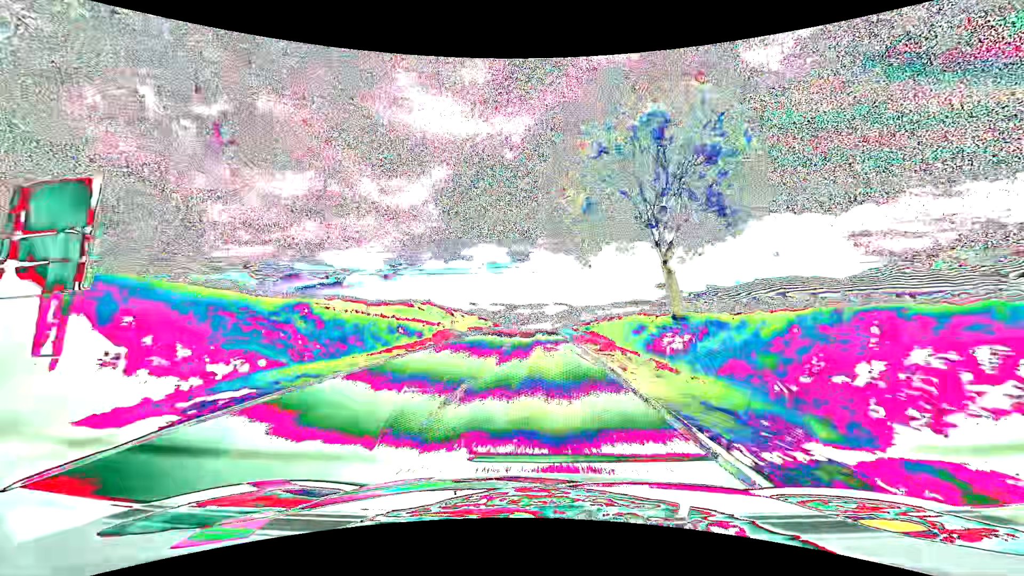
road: tertiary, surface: asphalt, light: Day
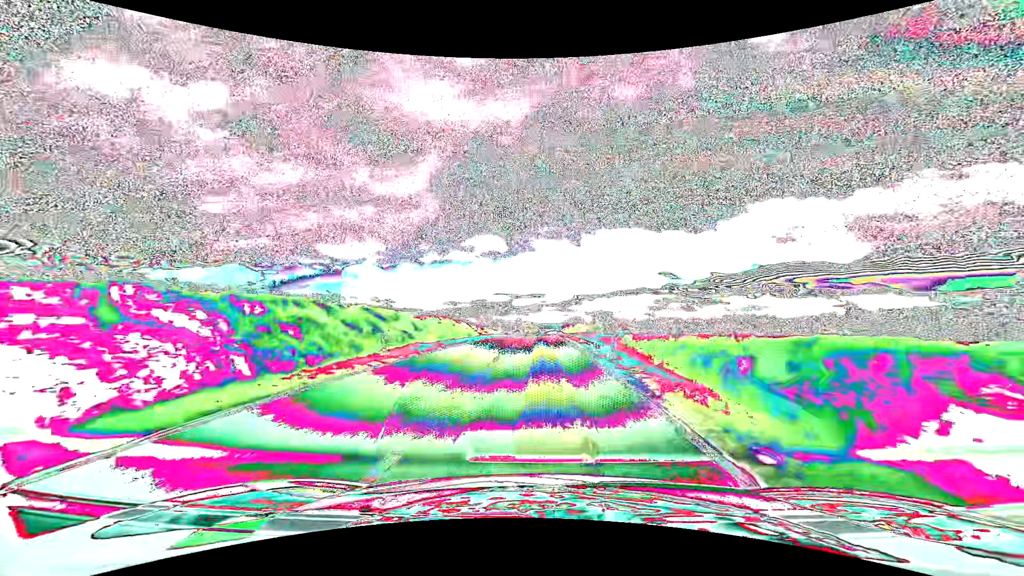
(-0.1, +67.3) m; 0°
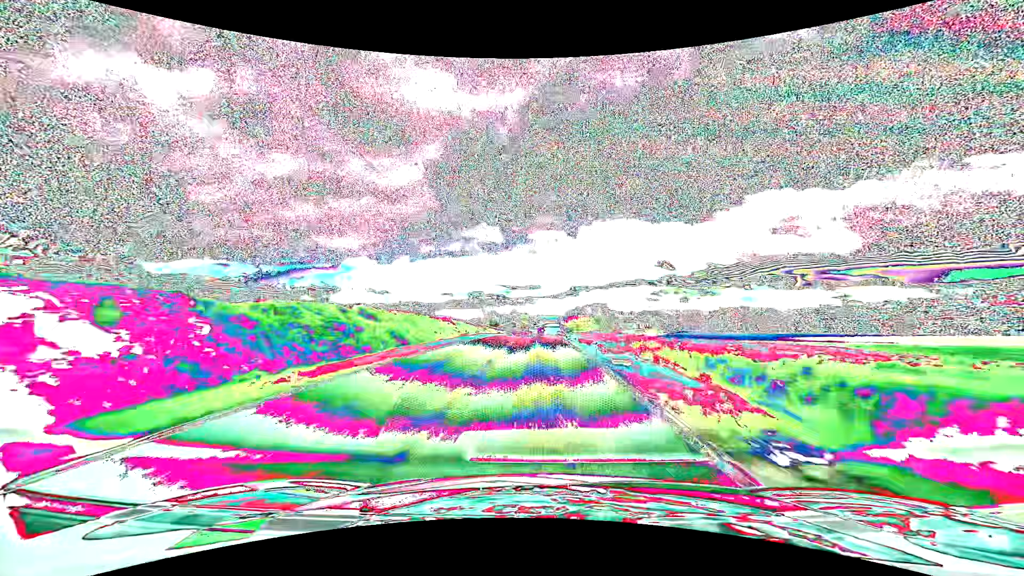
(+0.1, +26.8) m; 0°
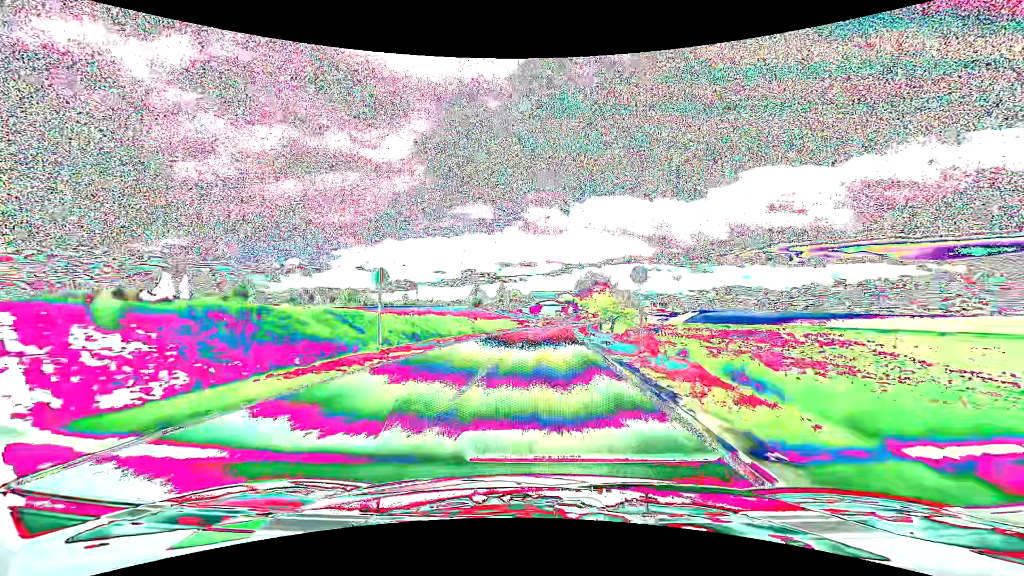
(0.0, +66.0) m; +1°
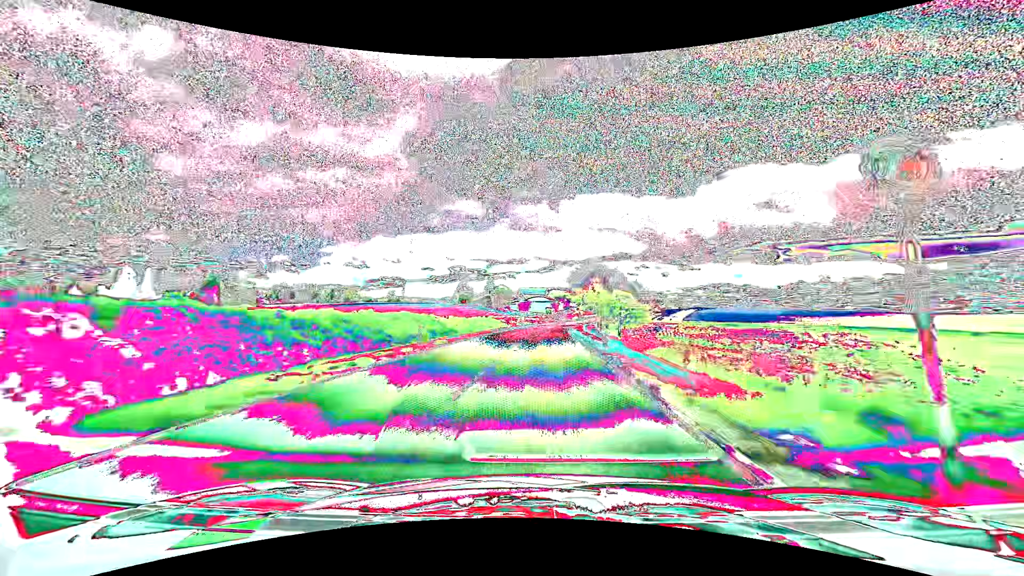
(+0.1, +12.5) m; +1°
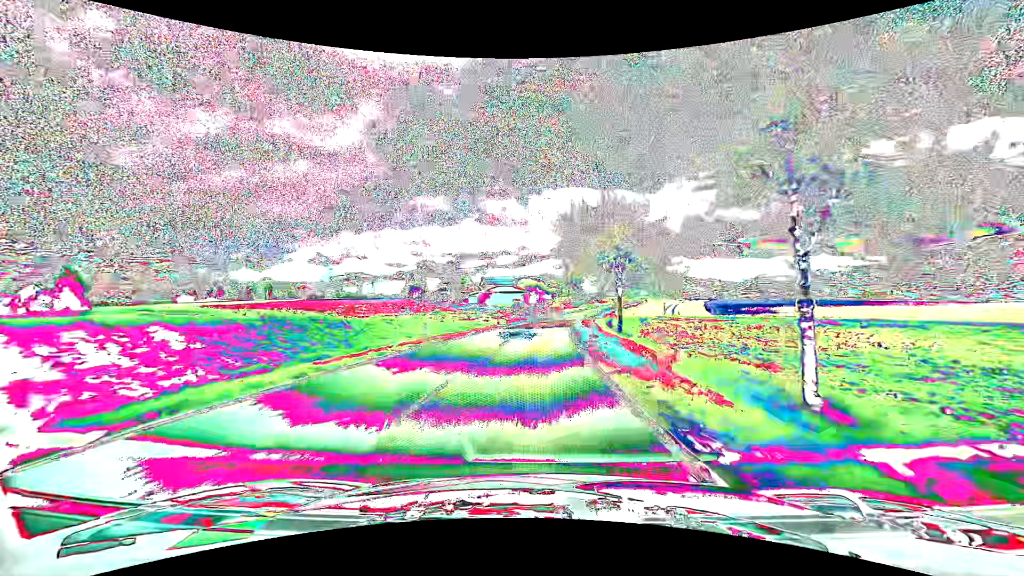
(+1.6, +50.4) m; +3°
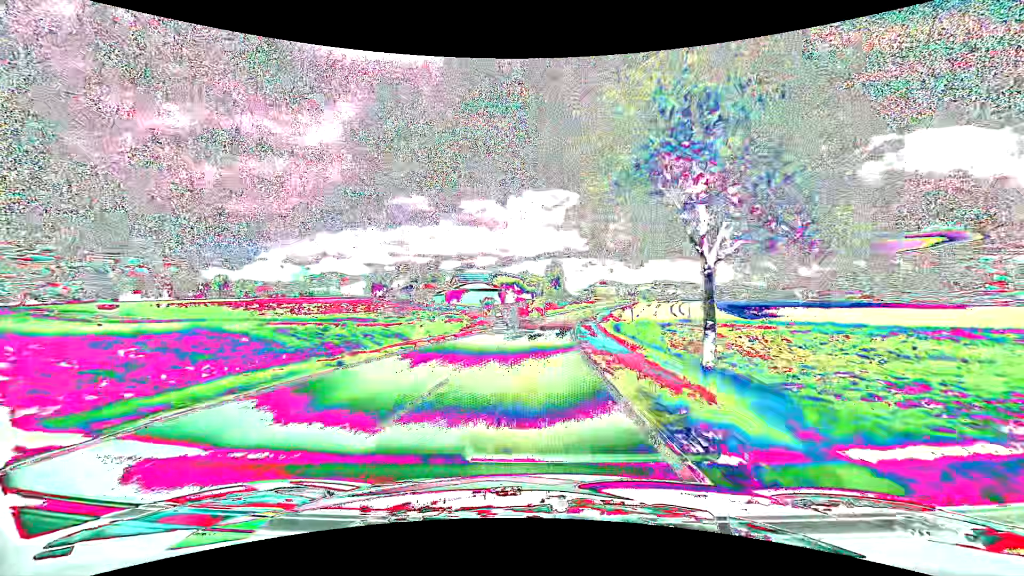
(+0.5, +25.2) m; +2°
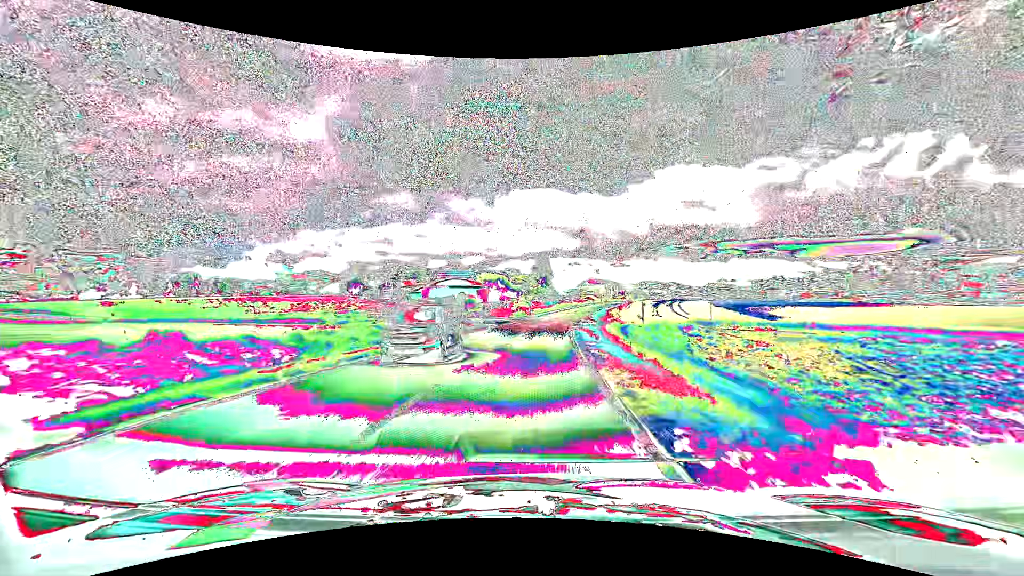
(+0.2, +12.6) m; +2°
(0, +10) (0, +20) (+1, +30) (+1, +40) (+2, +50) (+3, +60) (+4, +70) (+6, +80) (+8, +90) (+10, +99) m
